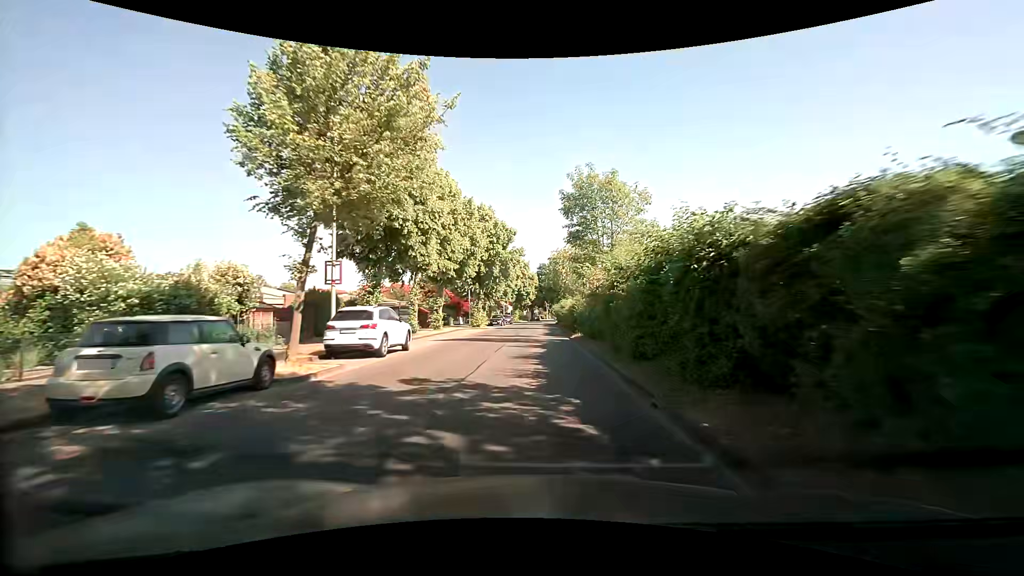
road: tertiary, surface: asphalt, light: Day
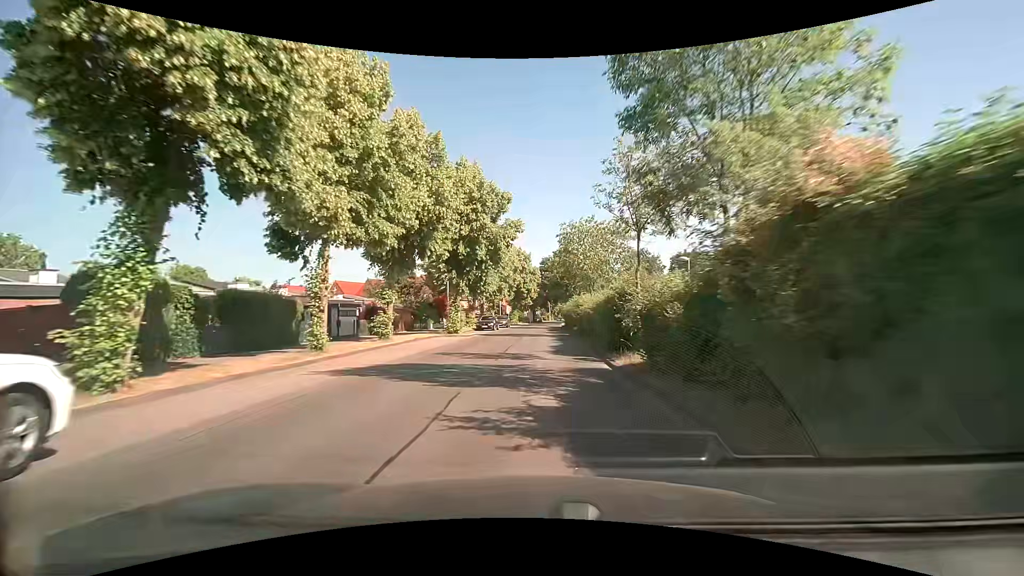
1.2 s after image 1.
(0.0, +14.6) m; 0°
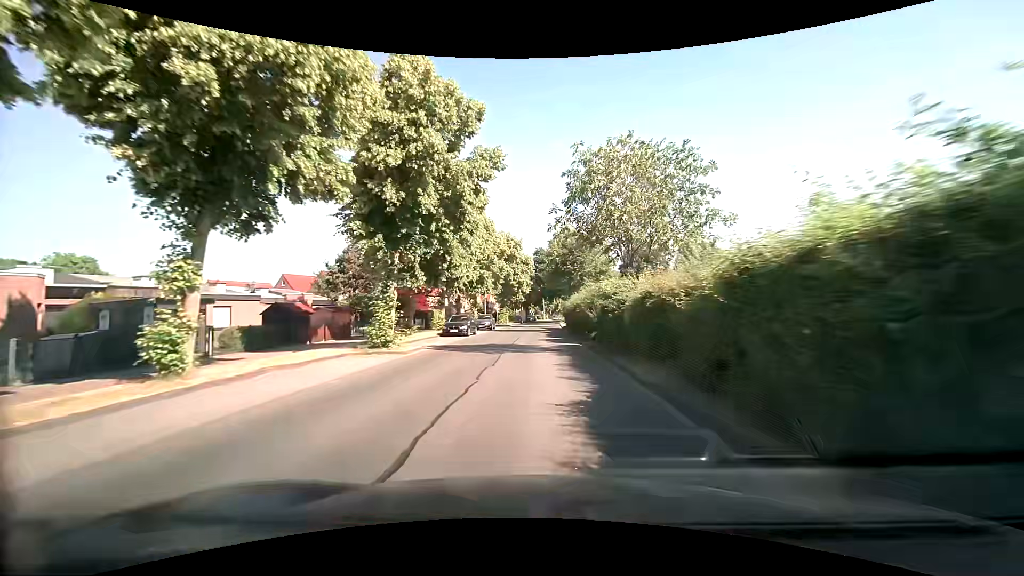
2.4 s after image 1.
(+0.1, +14.7) m; 0°
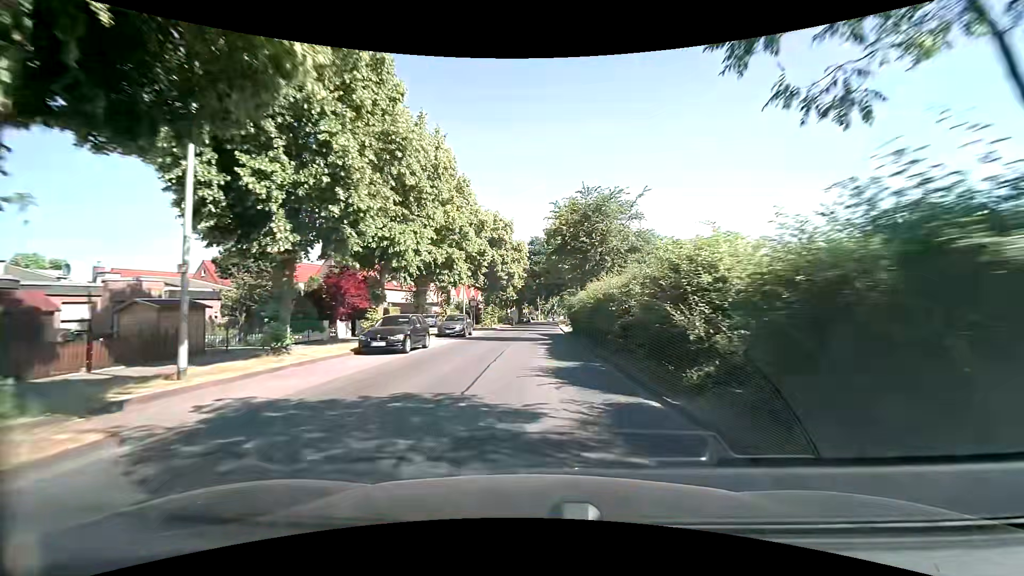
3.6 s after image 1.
(+0.2, +14.8) m; +1°
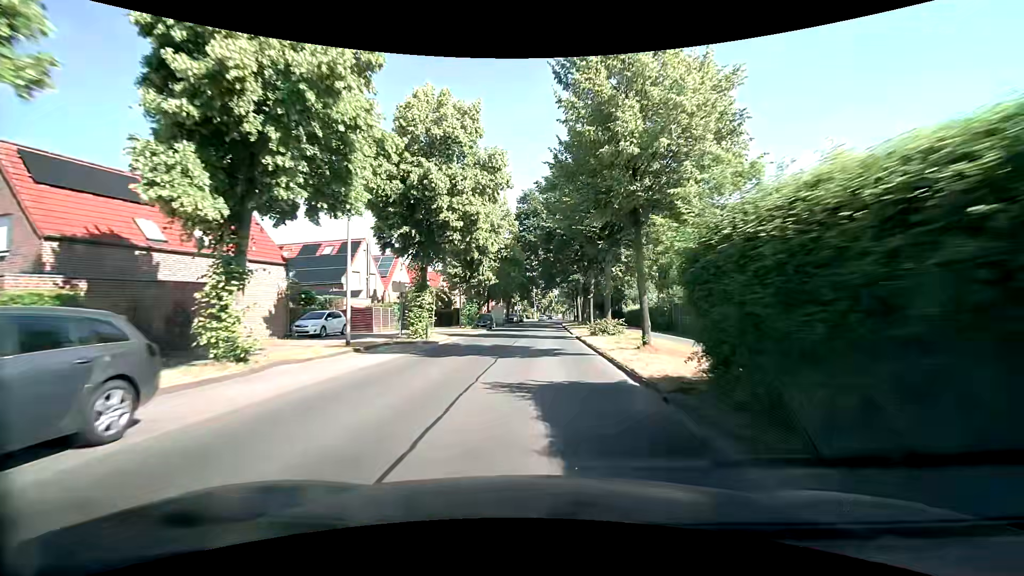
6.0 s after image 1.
(+0.3, +29.6) m; +1°
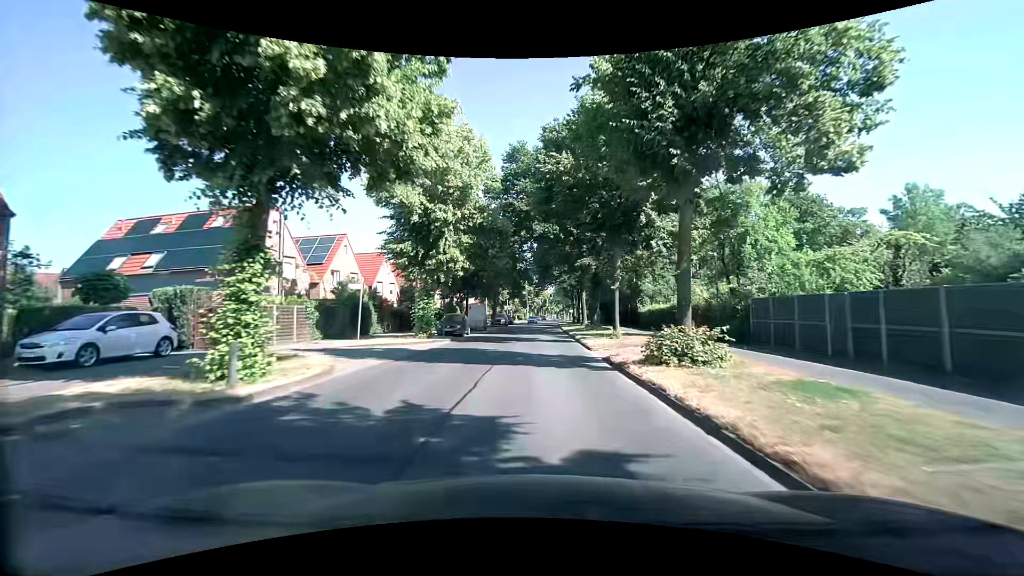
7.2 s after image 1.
(-0.1, +14.6) m; 0°
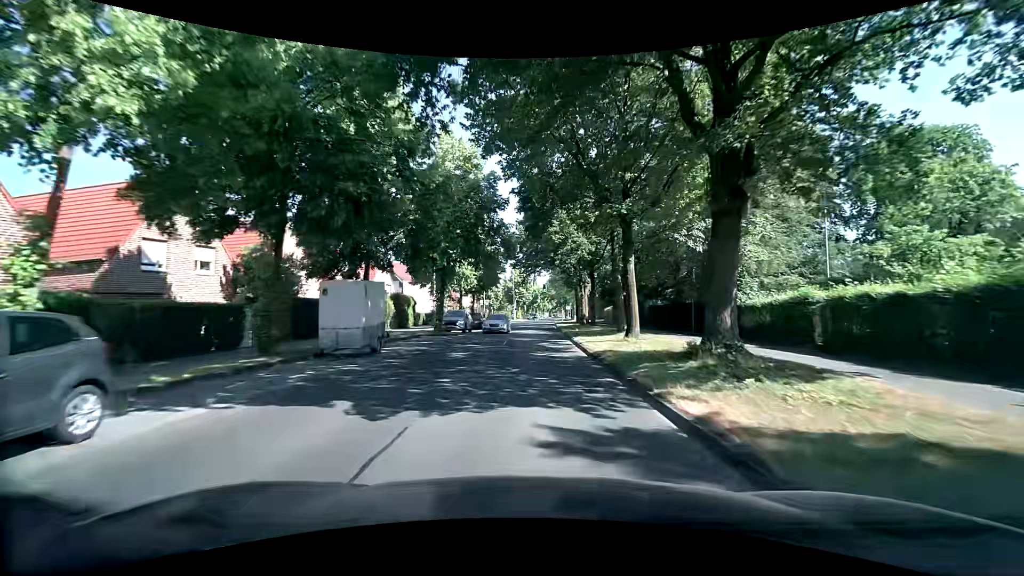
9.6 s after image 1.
(+0.6, +28.6) m; +2°
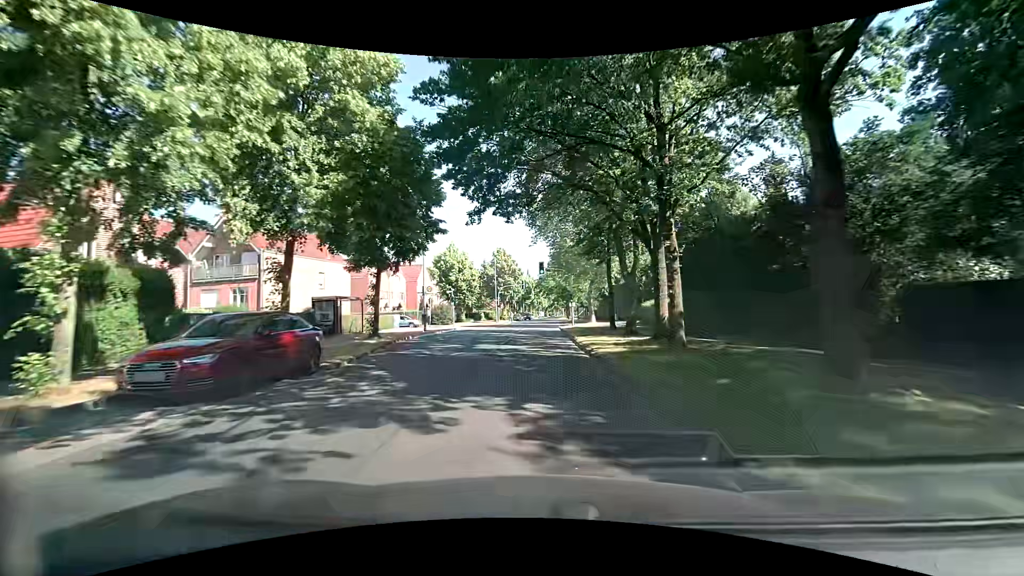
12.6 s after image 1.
(+0.1, +35.2) m; +1°
(0, +10) (0, +20) (0, +30) (0, +40) (0, +50) (0, +60) (+1, +70) (+1, +80) (+1, +90) (+2, +100) m
